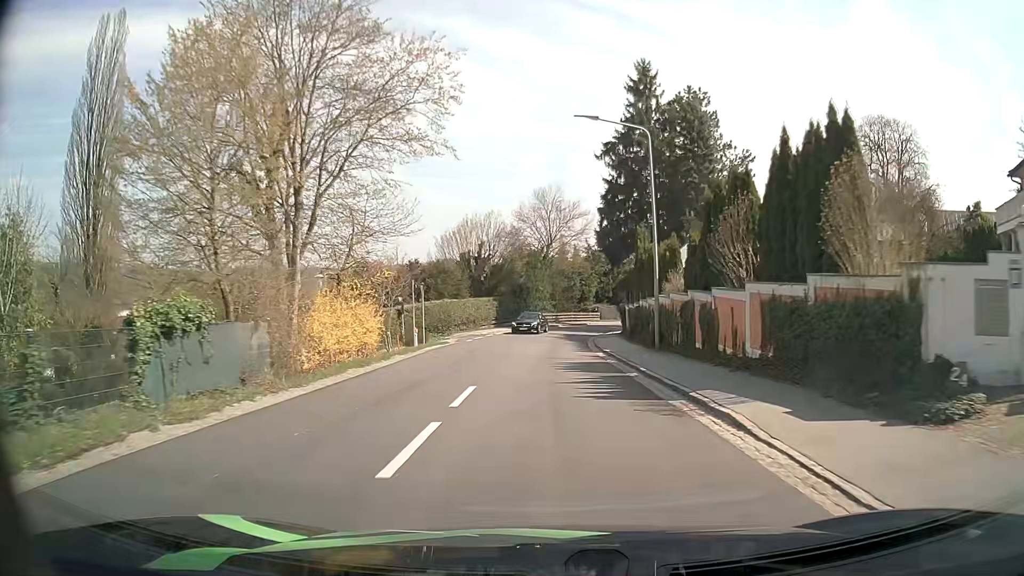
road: tertiary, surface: asphalt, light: Day
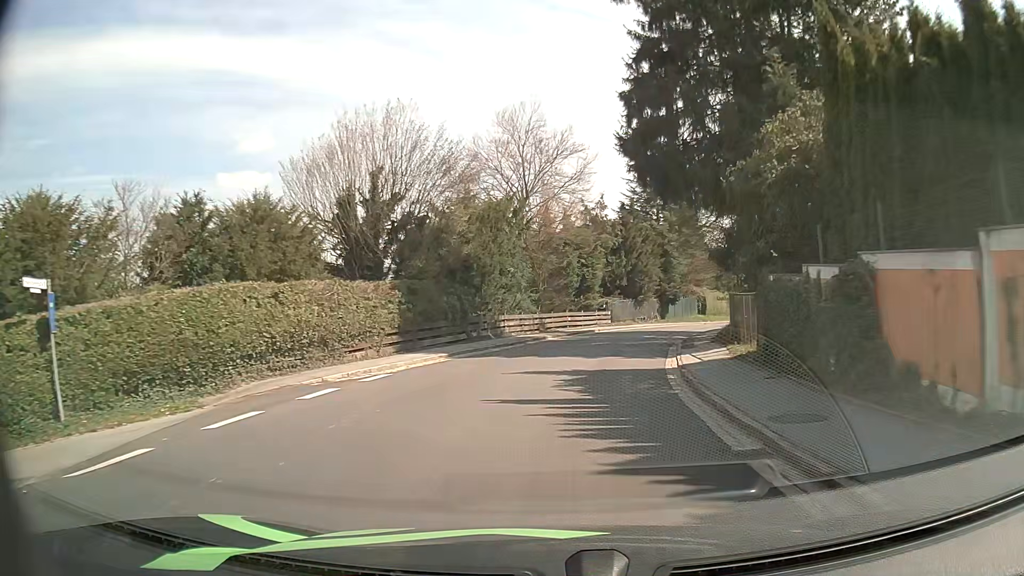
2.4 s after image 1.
(-0.1, +30.5) m; +1°
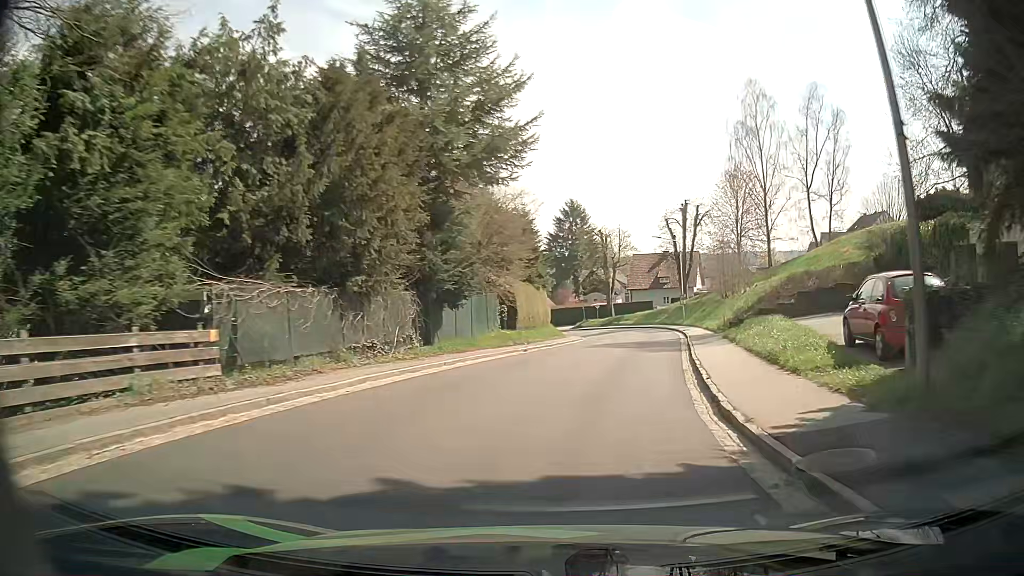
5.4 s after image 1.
(+5.6, +36.2) m; +19°
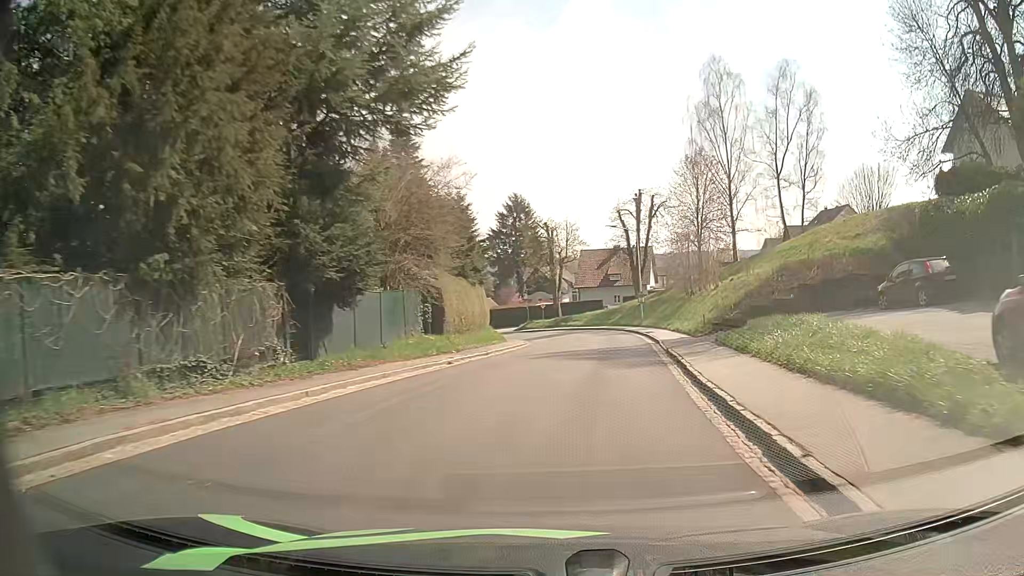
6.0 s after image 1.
(+0.3, +7.2) m; +4°
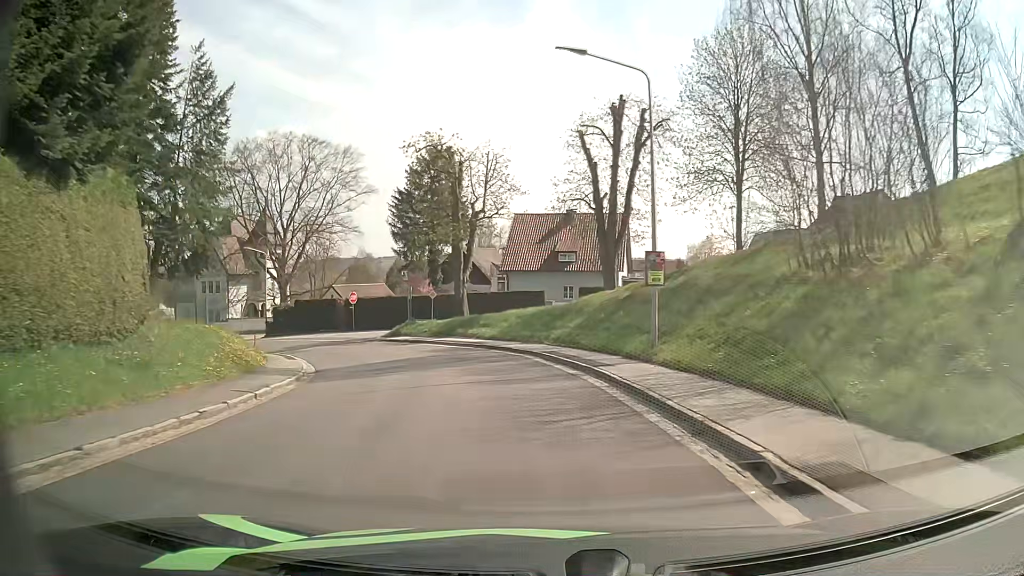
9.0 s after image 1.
(+3.8, +34.7) m; +6°
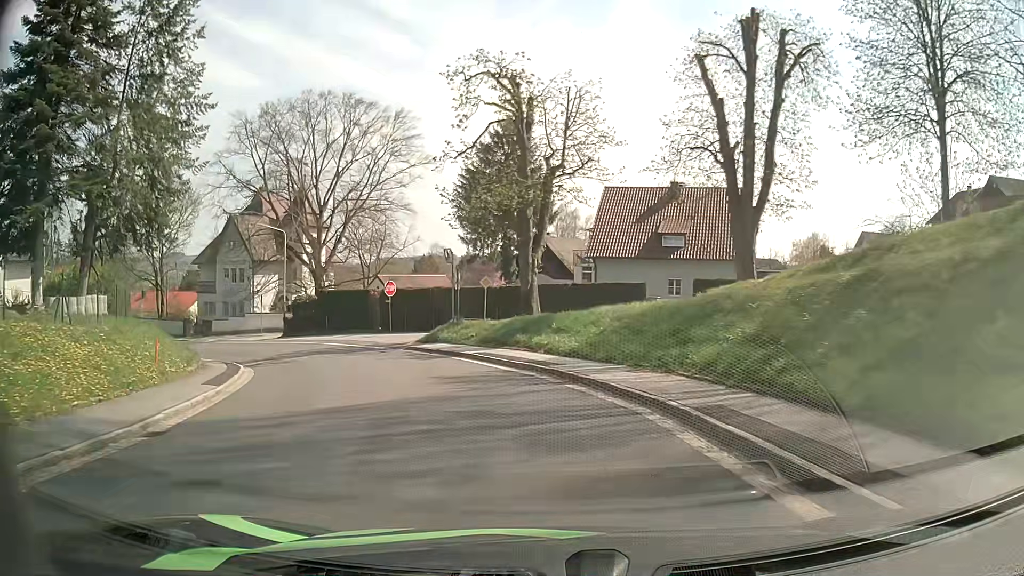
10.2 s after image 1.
(-0.8, +13.2) m; -7°
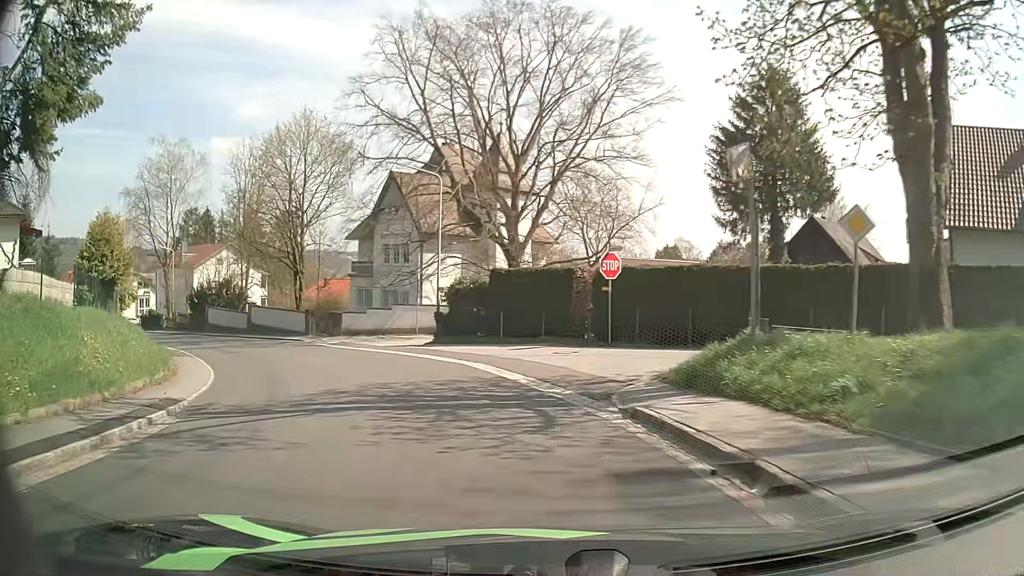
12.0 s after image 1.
(-3.1, +18.2) m; -21°
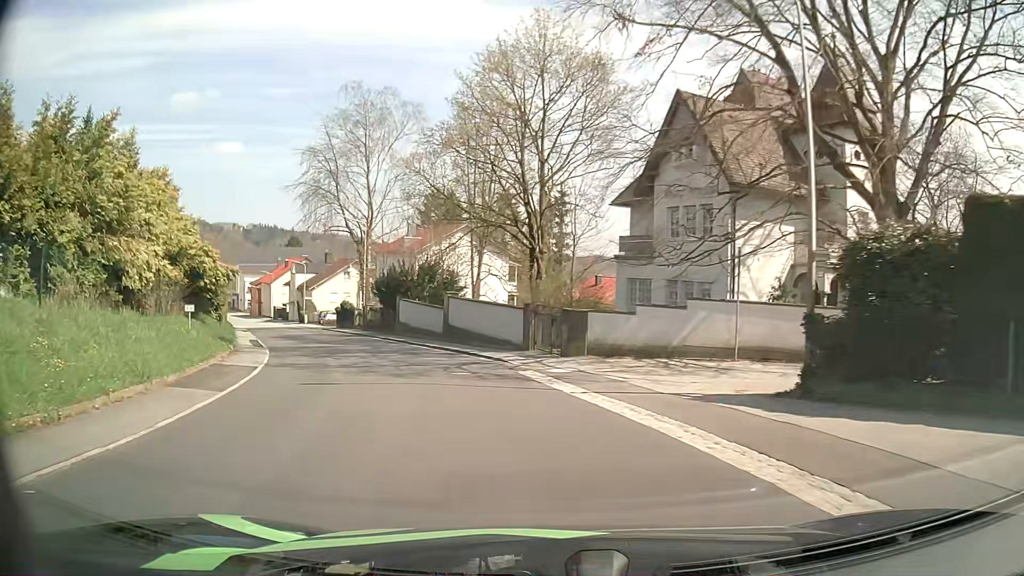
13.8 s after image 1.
(-3.7, +17.5) m; -24°
(-1, +10) (-3, +20) (-7, +29) (-11, +38) (-16, +47) (-21, +56) (-25, +64) (-30, +73) (-35, +82) (-40, +91) m
